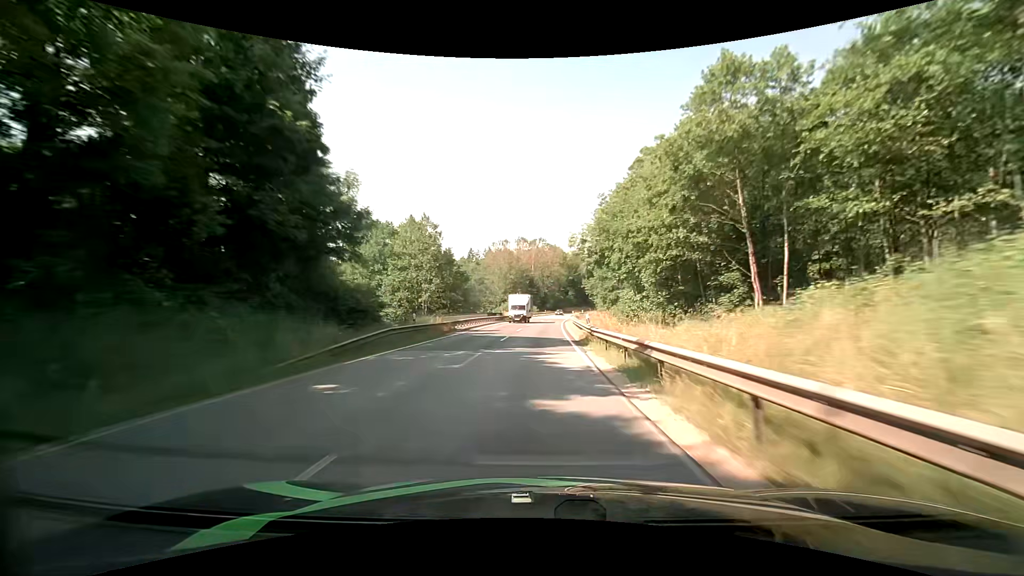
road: primary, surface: asphalt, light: Day
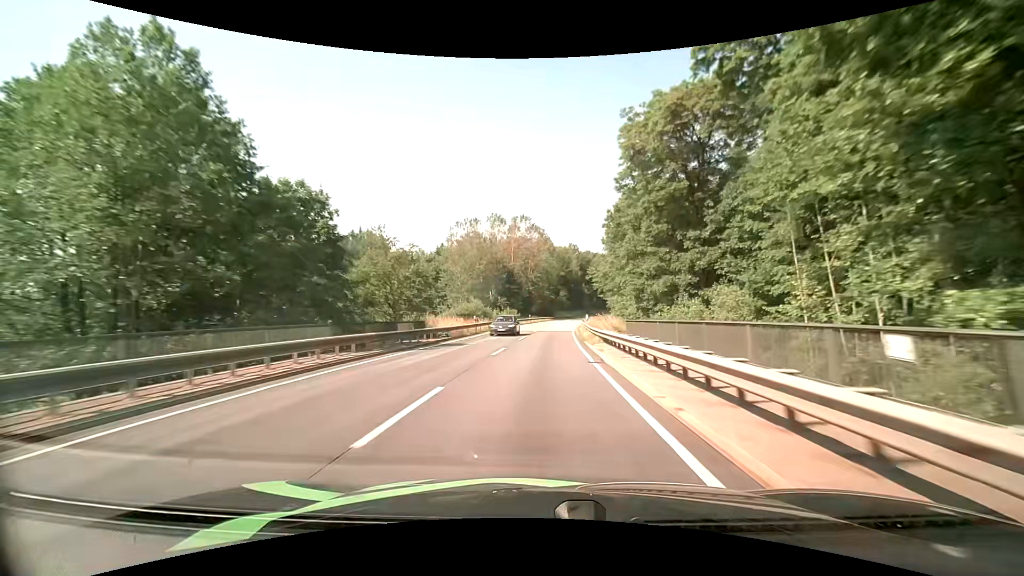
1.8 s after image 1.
(+0.4, +42.8) m; +1°
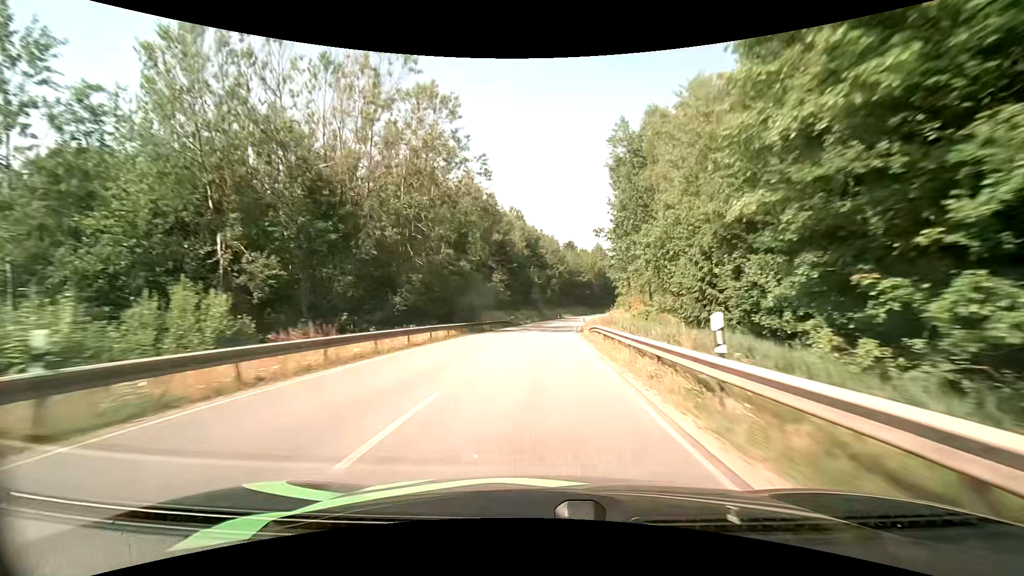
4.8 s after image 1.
(+3.8, +72.2) m; +7°
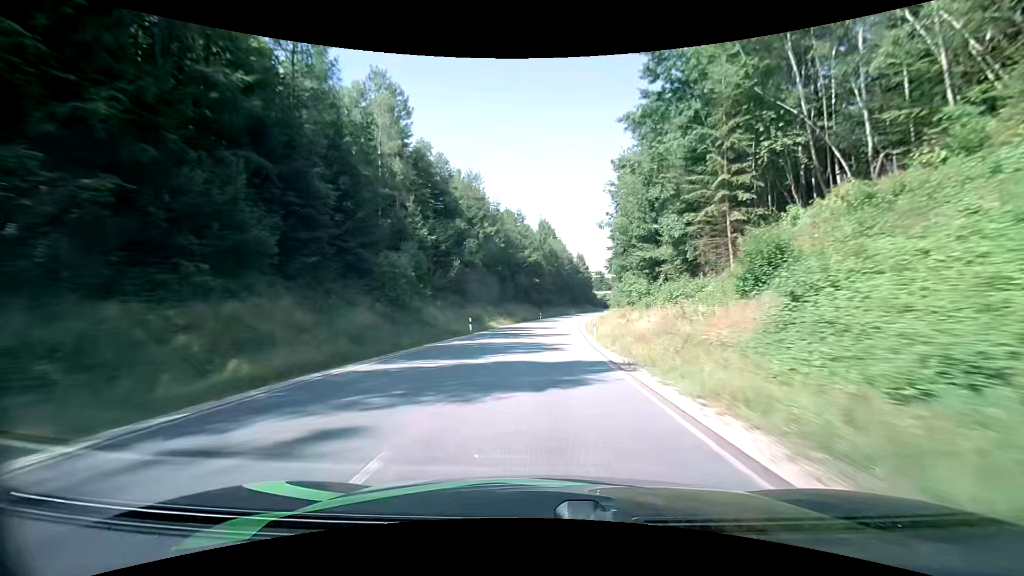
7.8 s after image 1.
(+4.5, +74.2) m; +7°
(0, +10) (0, +20) (+1, +30) (+1, +40) (+2, +50) (+3, +60) (+4, +70) (+5, +80) (+6, +90) (+8, +100) m
